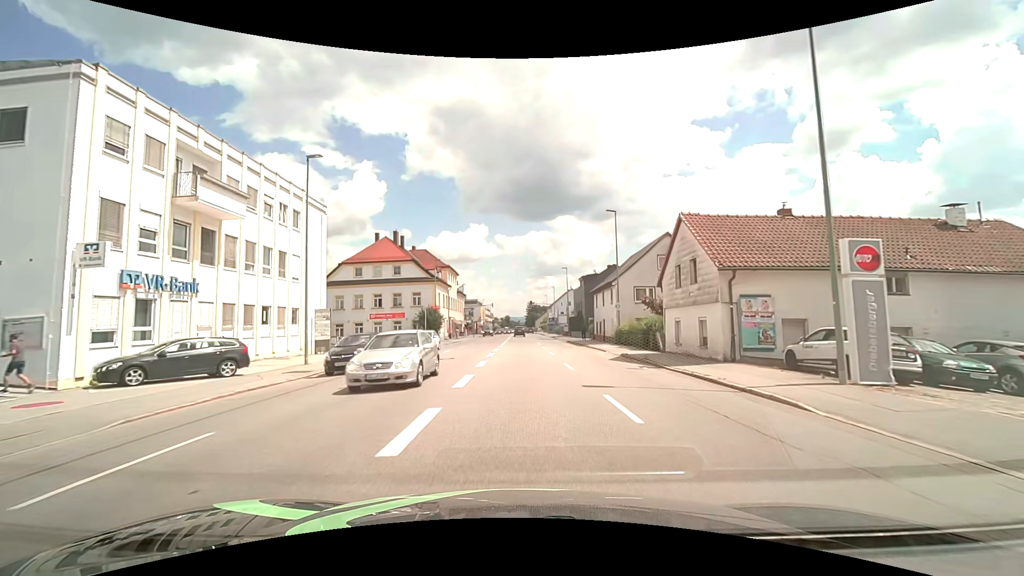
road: tertiary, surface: asphalt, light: Day
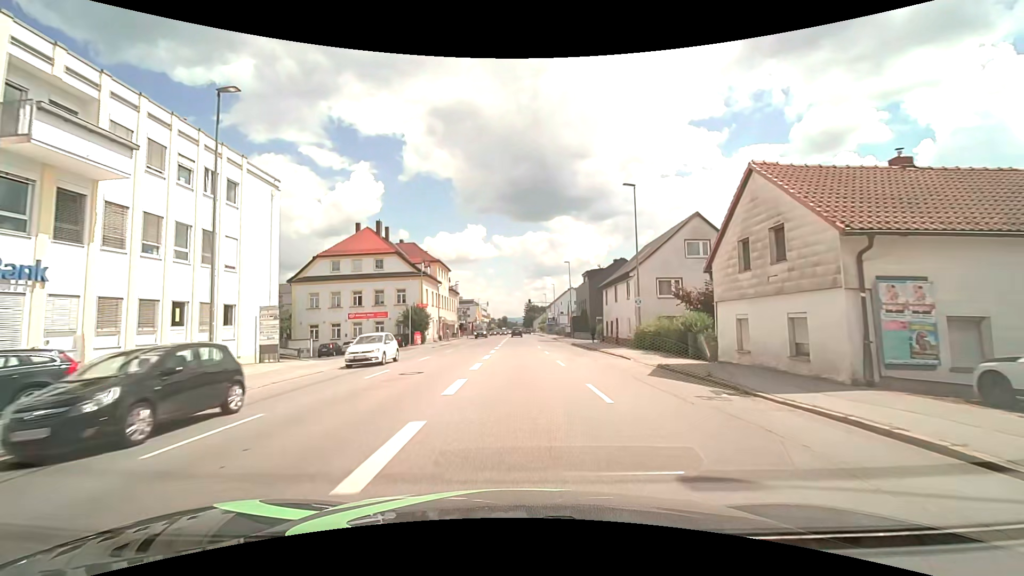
(0.0, +7.2) m; +1°
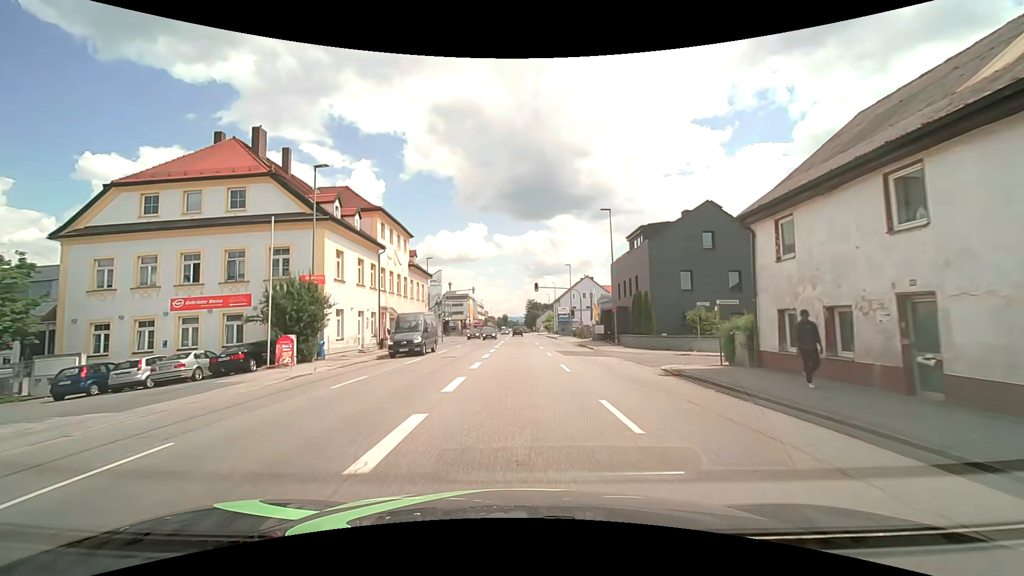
(-0.2, +29.6) m; -1°
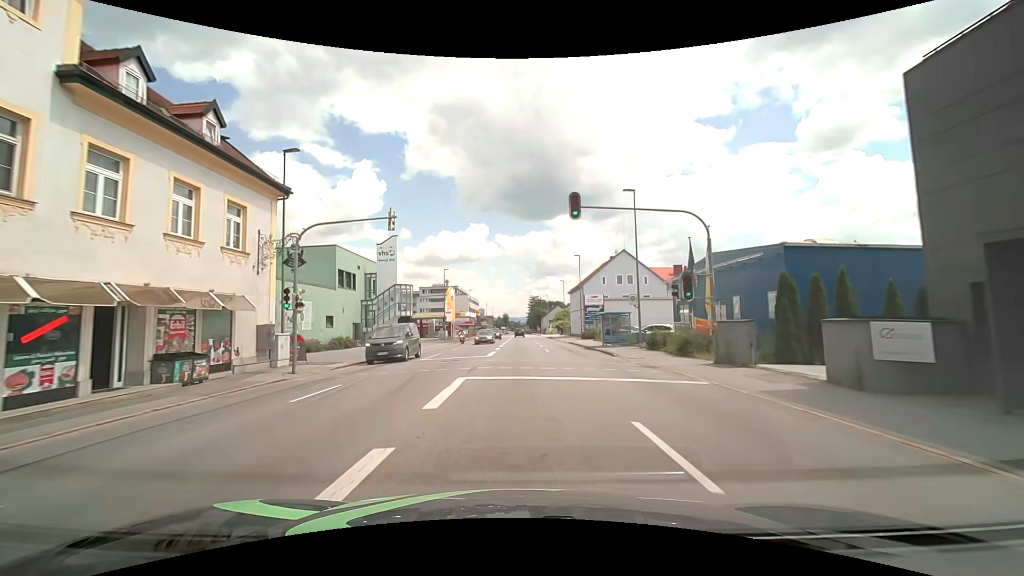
(+0.1, +38.5) m; 0°
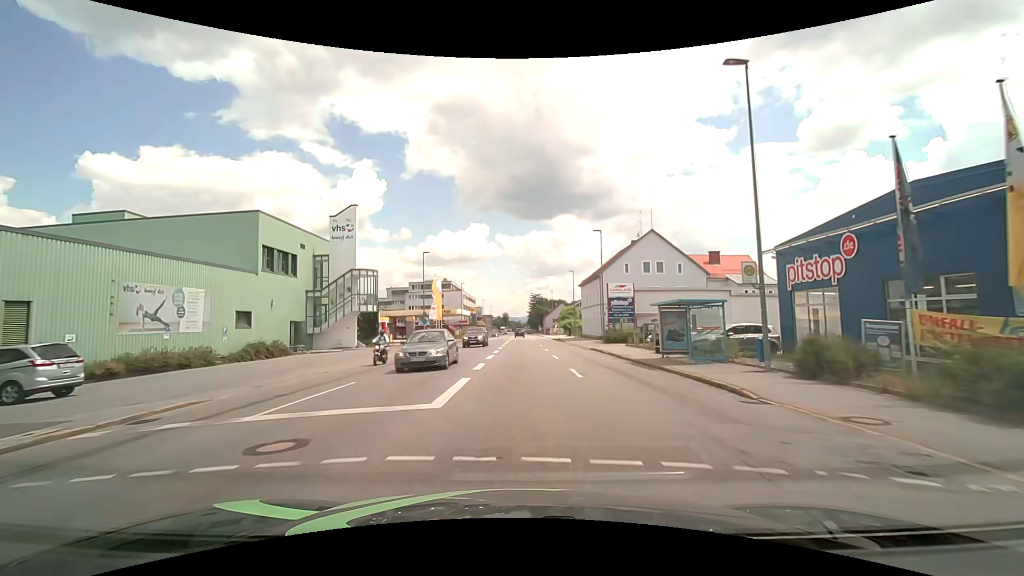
(0.0, +15.8) m; 0°
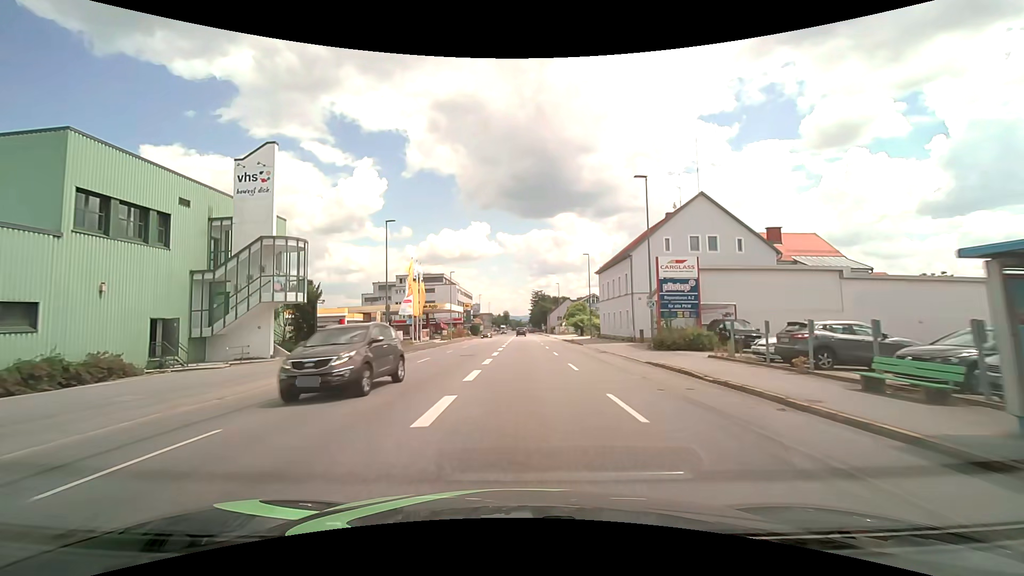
(+0.1, +15.9) m; 0°
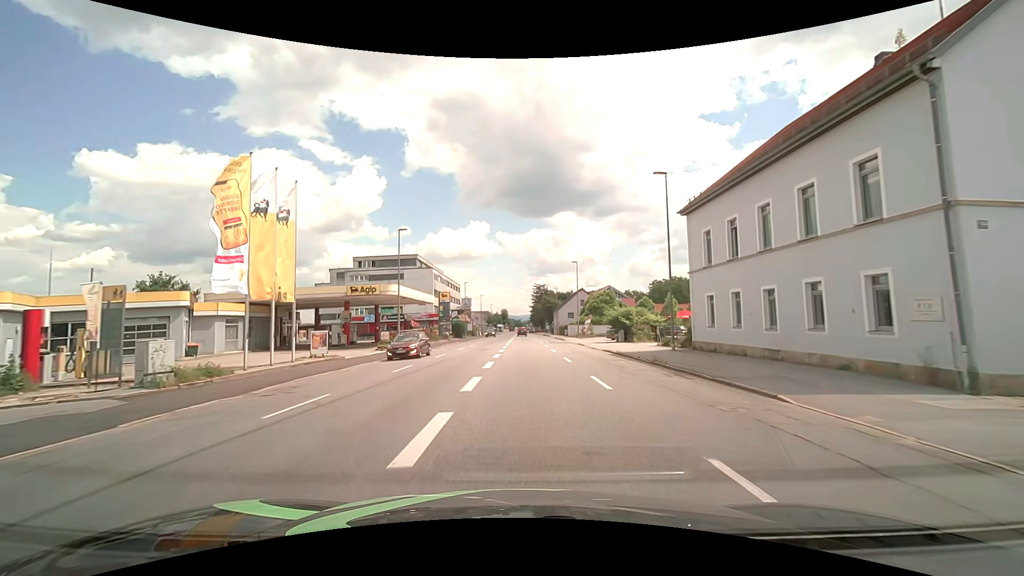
(0.0, +32.0) m; 0°
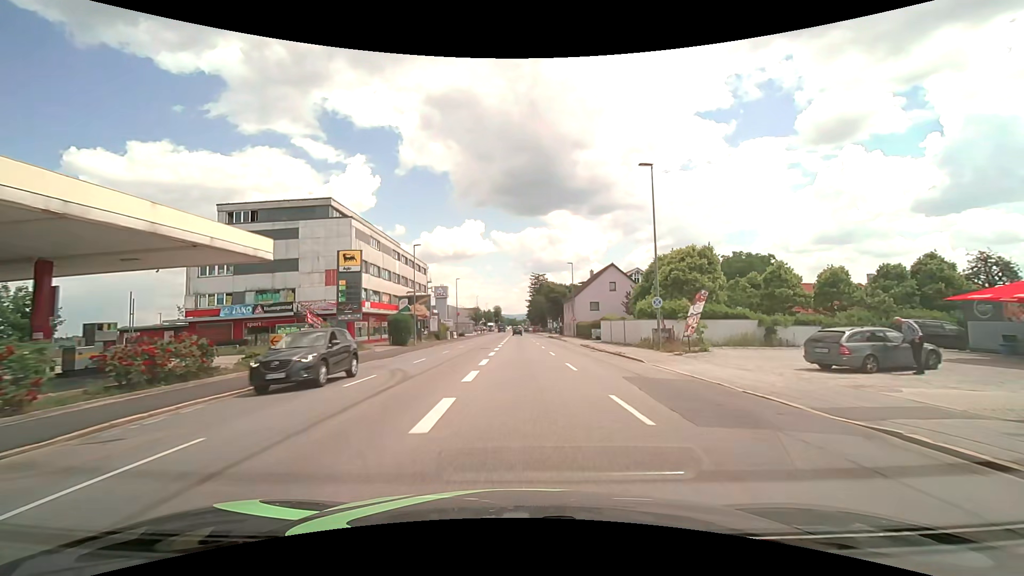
(+0.4, +40.5) m; +1°
(0, +10) (0, +20) (0, +30) (0, +40) (0, +50) (0, +60) (0, +70) (0, +80) (0, +90) (0, +100) m
